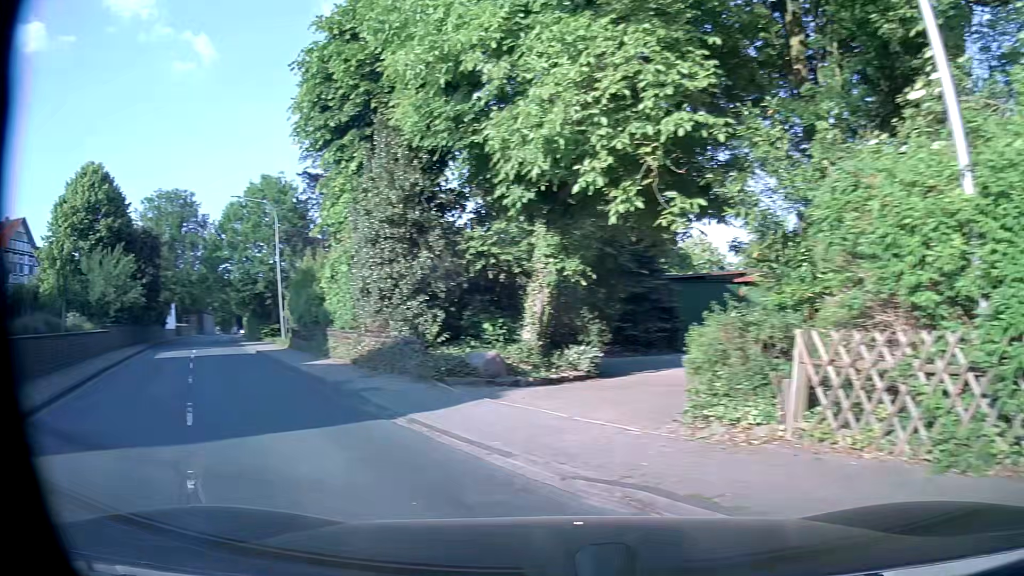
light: Day
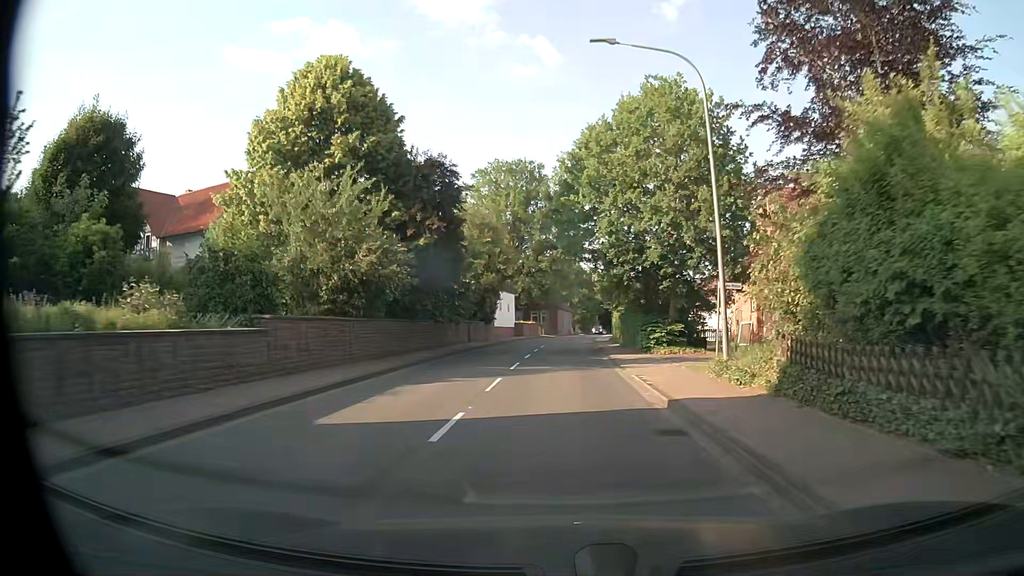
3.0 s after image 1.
(-9.0, +19.3) m; -31°
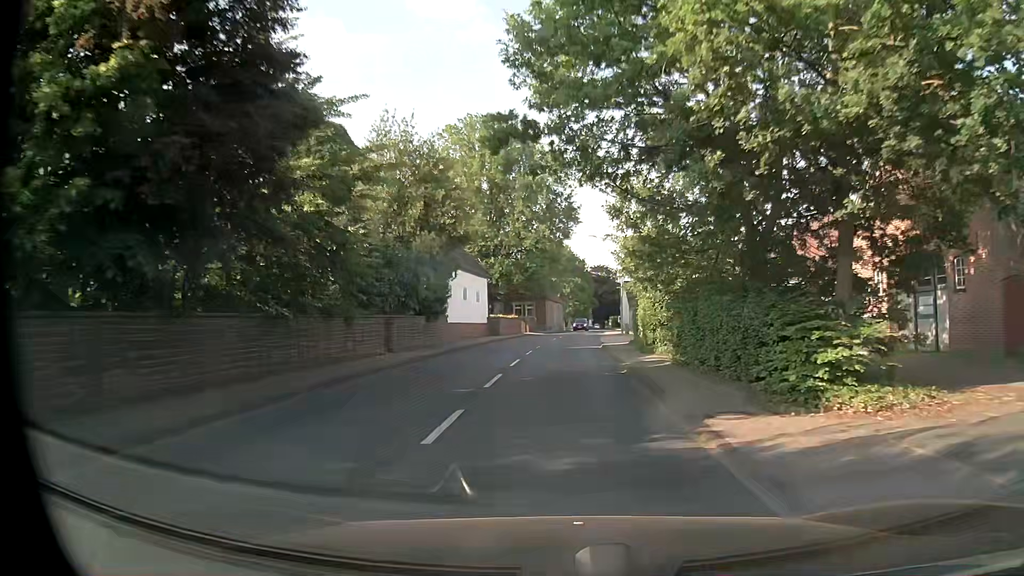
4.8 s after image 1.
(+0.1, +18.6) m; +2°
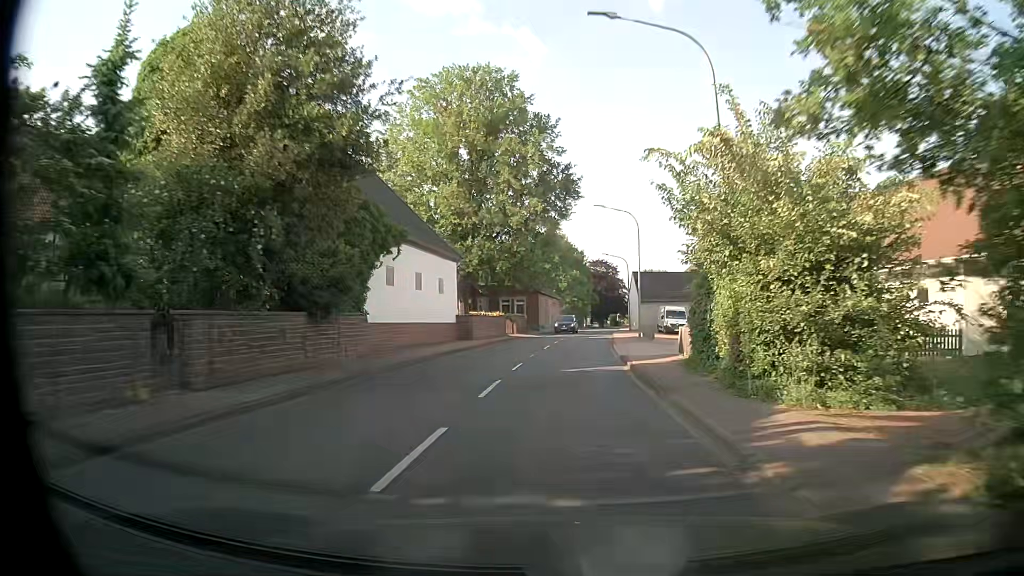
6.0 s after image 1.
(-0.2, +13.9) m; 0°
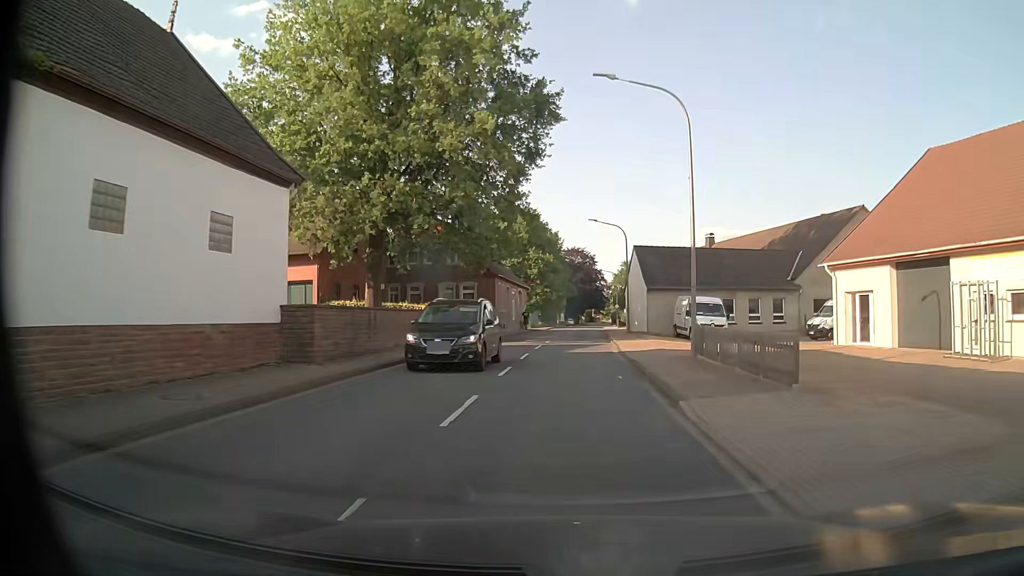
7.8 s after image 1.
(+0.3, +21.6) m; +3°
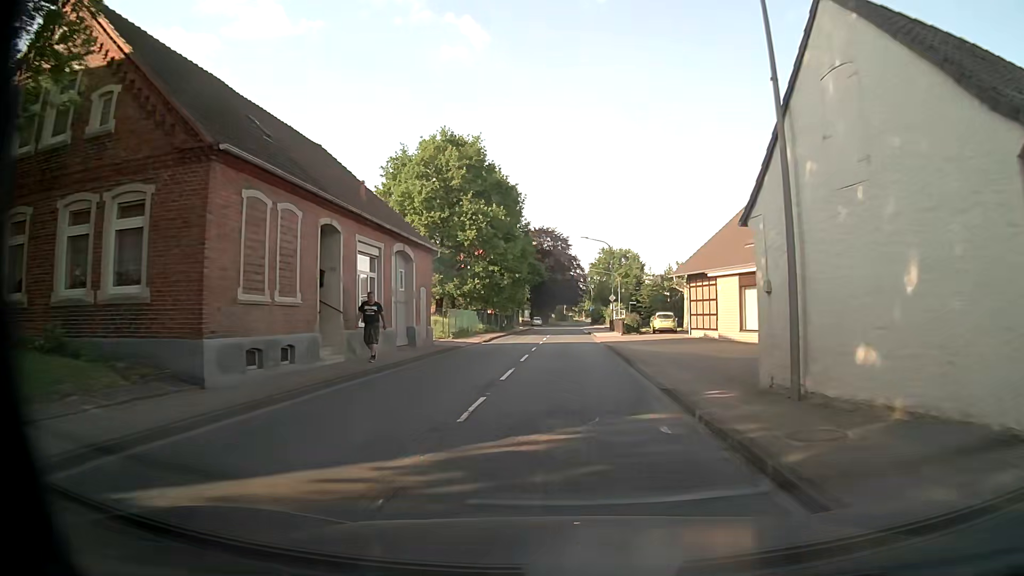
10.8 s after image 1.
(+0.7, +36.6) m; +2°
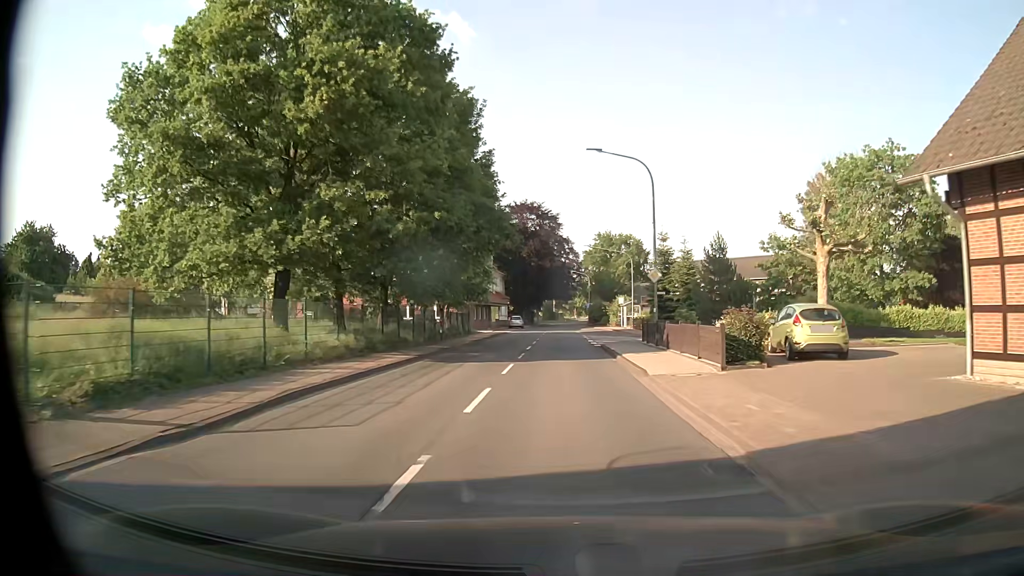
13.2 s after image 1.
(+0.2, +29.4) m; +1°
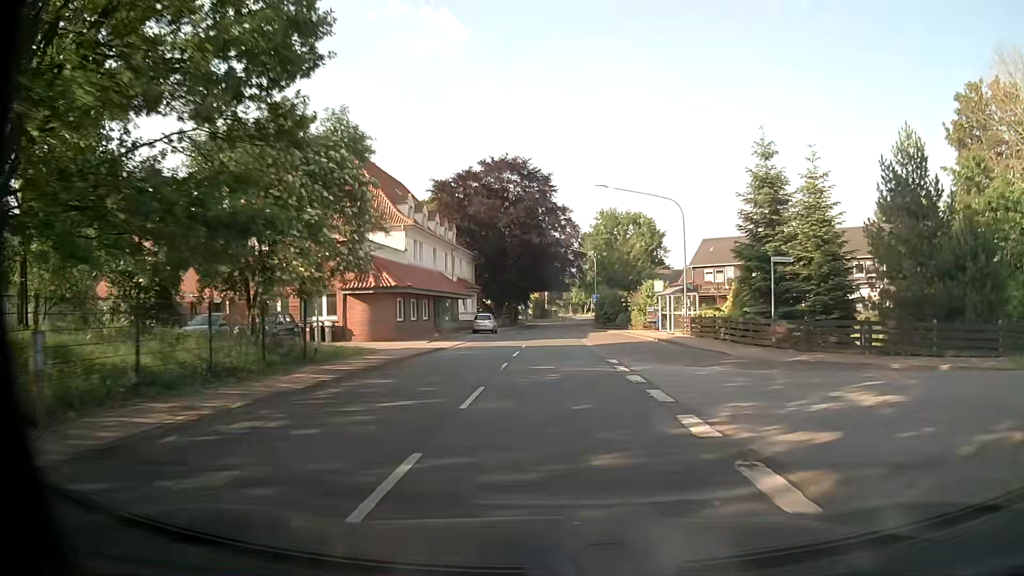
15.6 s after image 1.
(+0.2, +30.1) m; +1°
(0, +10) (0, +20) (0, +30) (0, +40) (0, +50) (0, +60) (0, +70) (+1, +80) (+2, +90) (+3, +100) m
